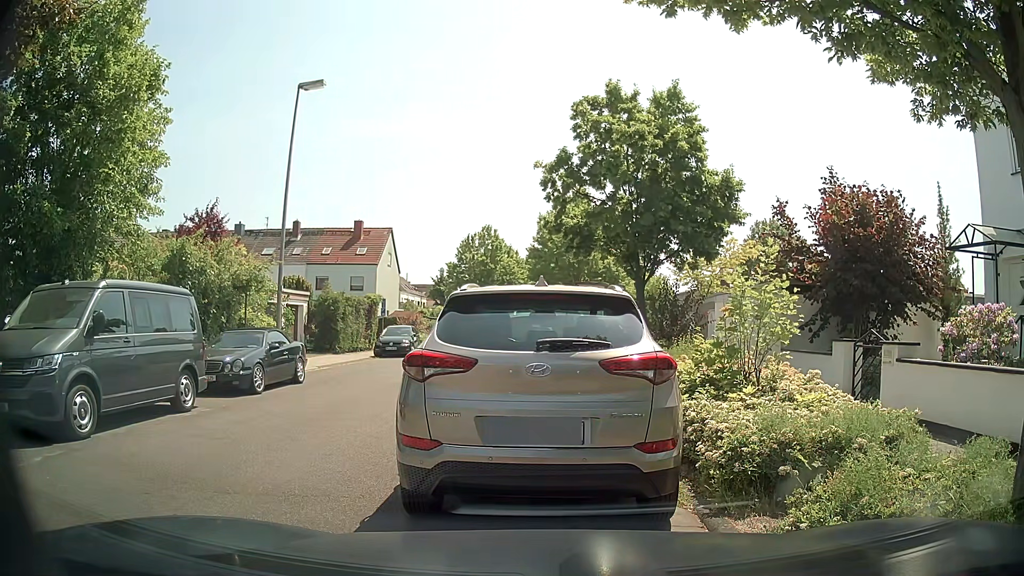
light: Day
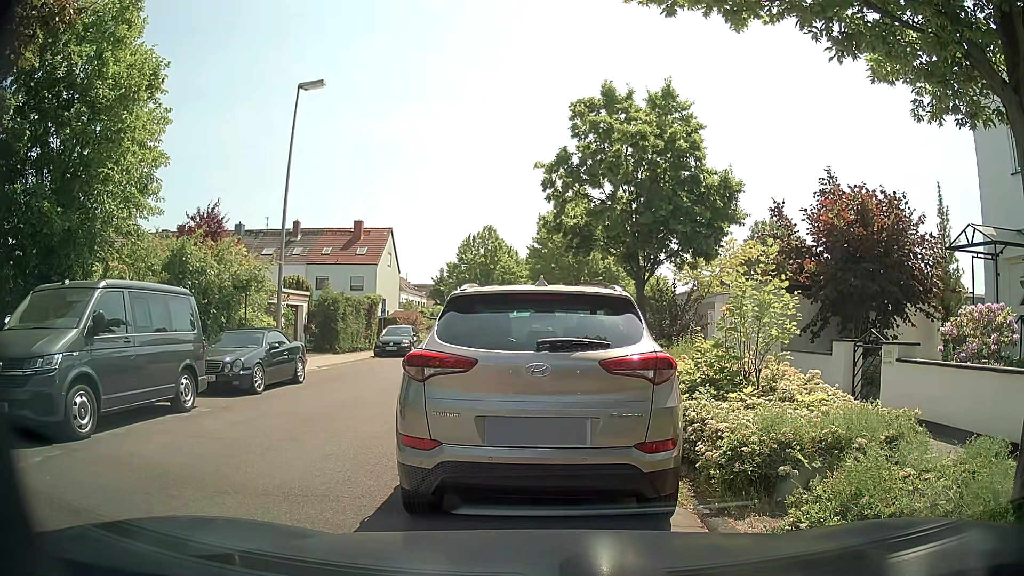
(0.0, 0.0) m; 0°
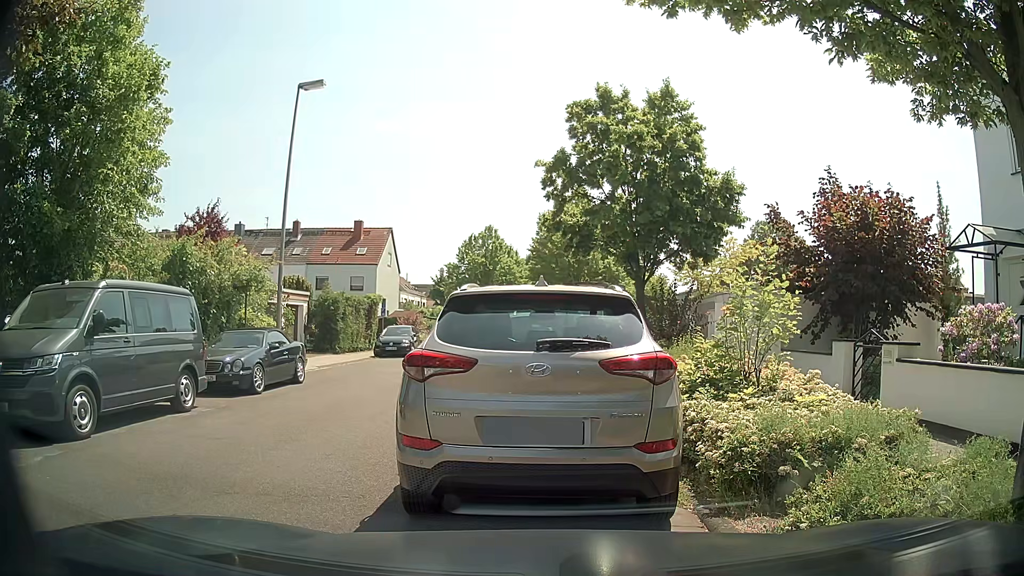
(0.0, 0.0) m; 0°
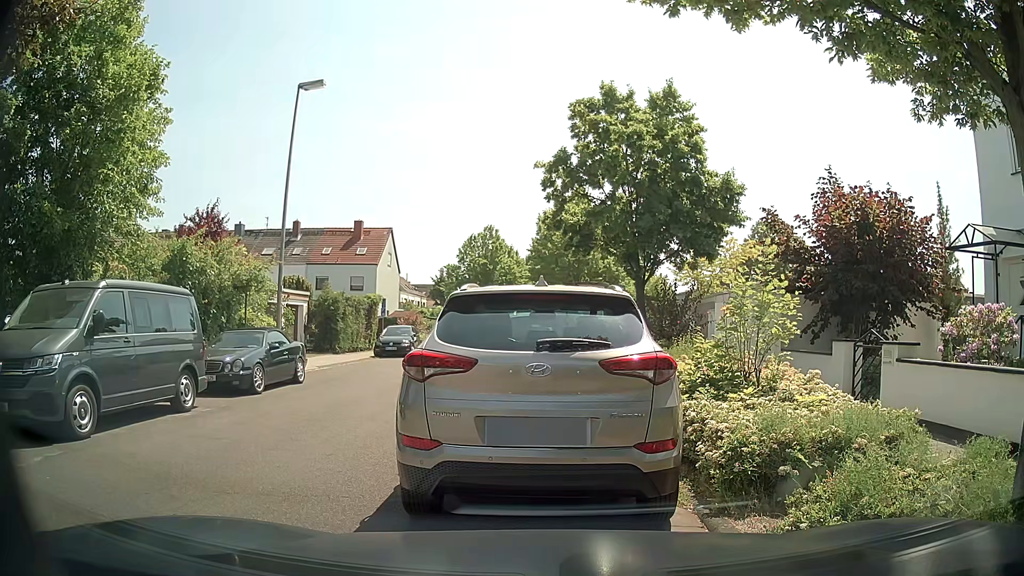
(0.0, 0.0) m; 0°
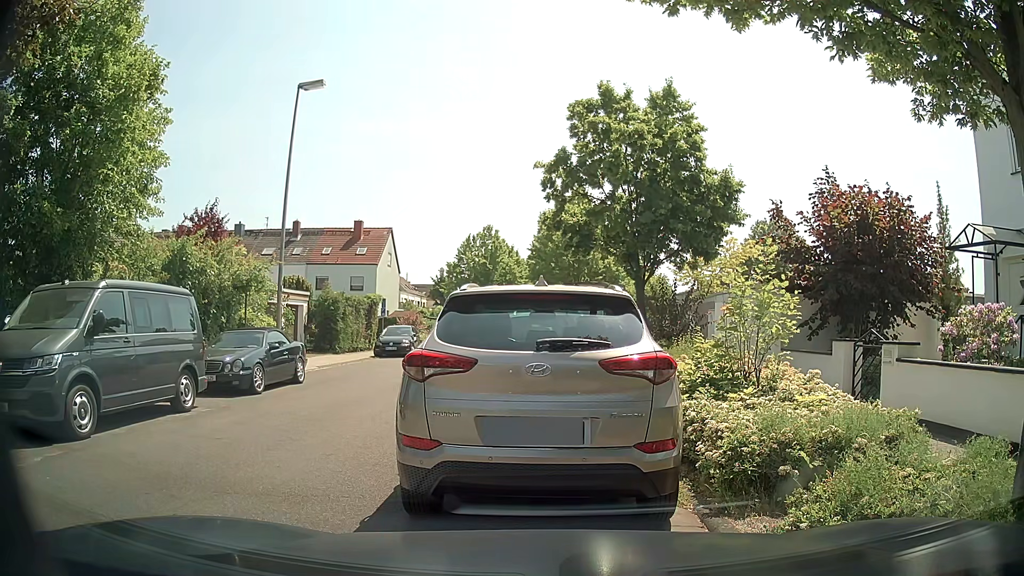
(0.0, 0.0) m; 0°
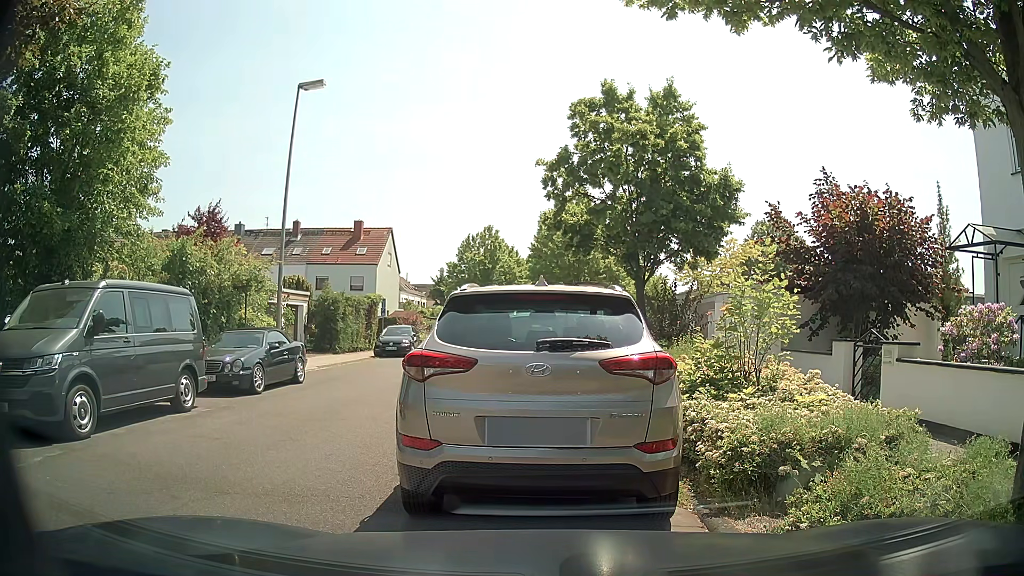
(0.0, 0.0) m; 0°
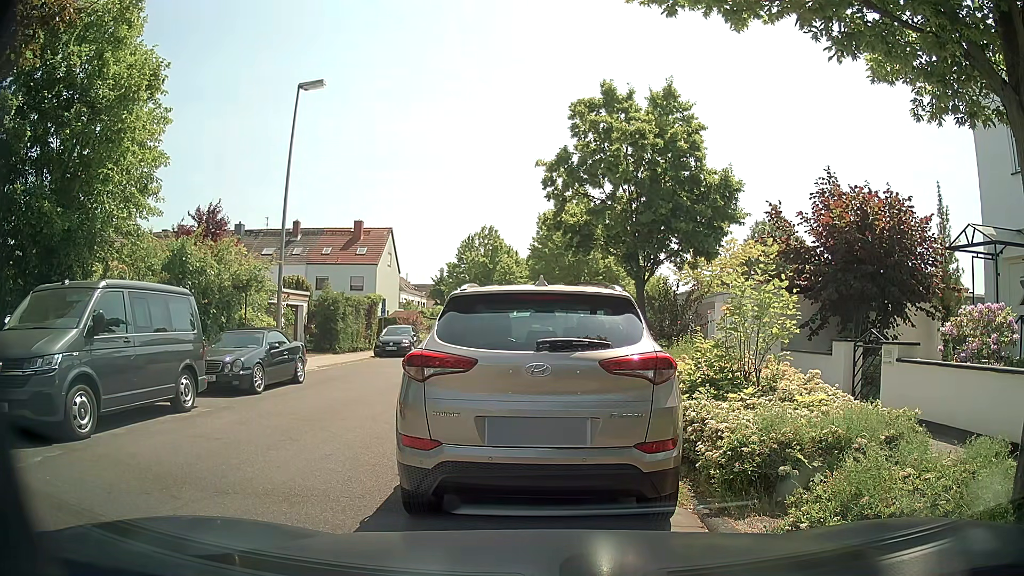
(0.0, 0.0) m; 0°
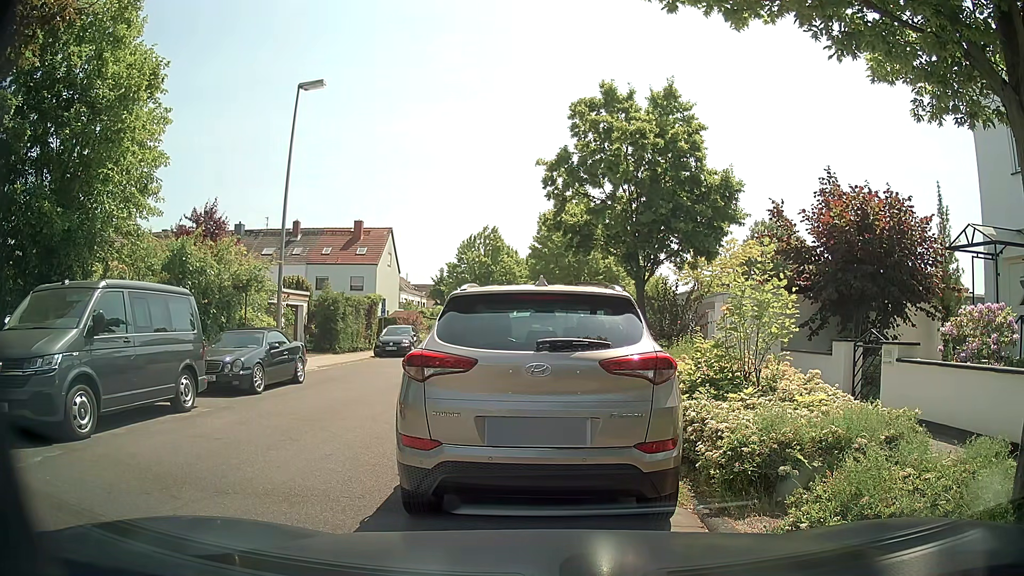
(0.0, 0.0) m; 0°
